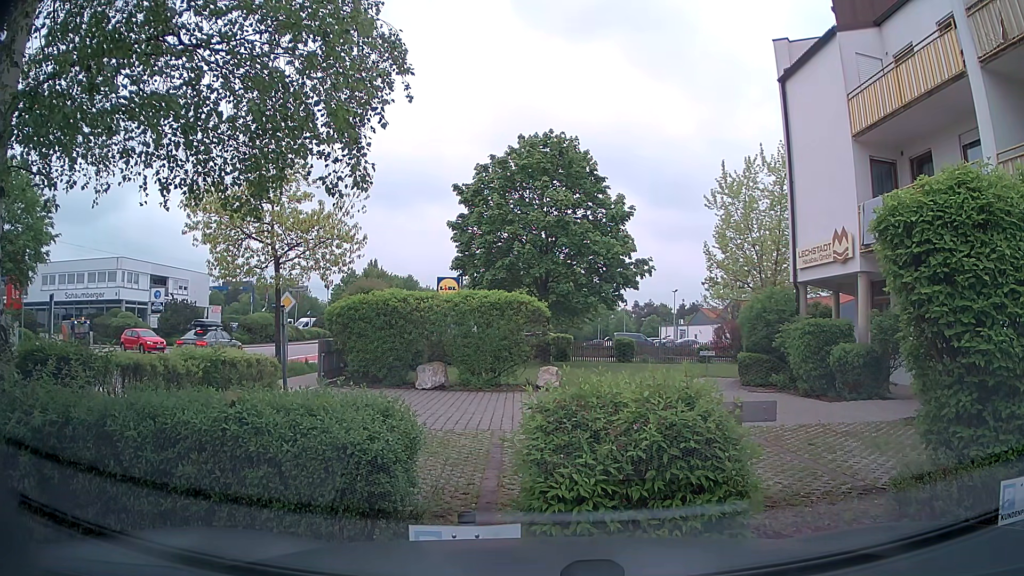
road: tertiary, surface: asphalt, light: Day
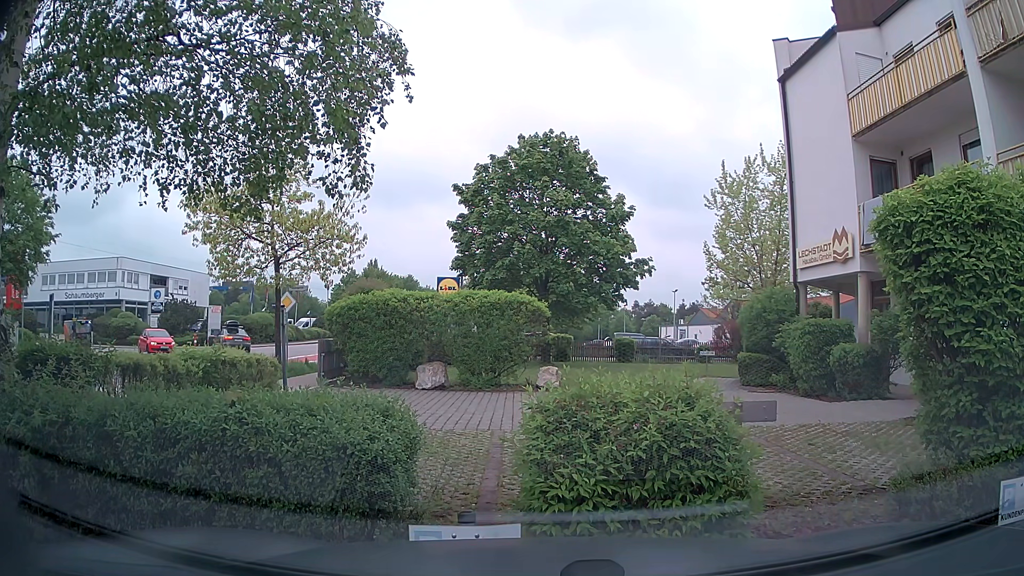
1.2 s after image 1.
(0.0, 0.0) m; 0°
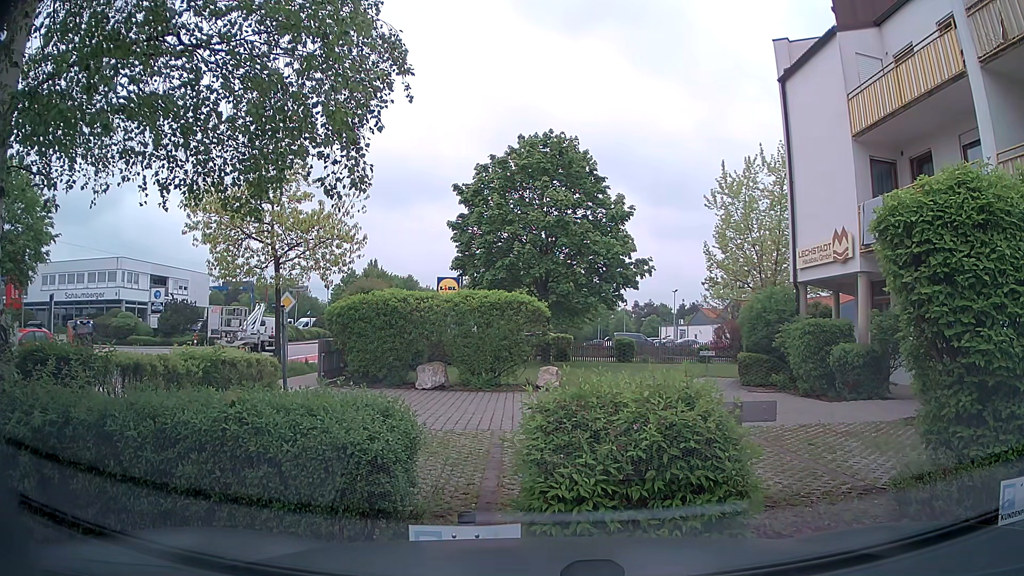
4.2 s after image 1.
(0.0, 0.0) m; 0°
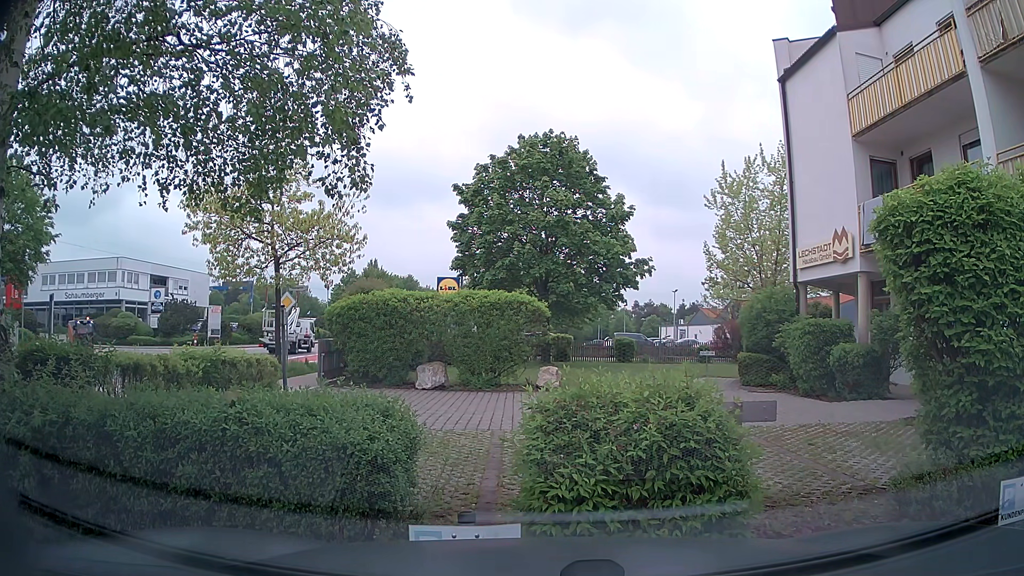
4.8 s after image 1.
(0.0, 0.0) m; 0°
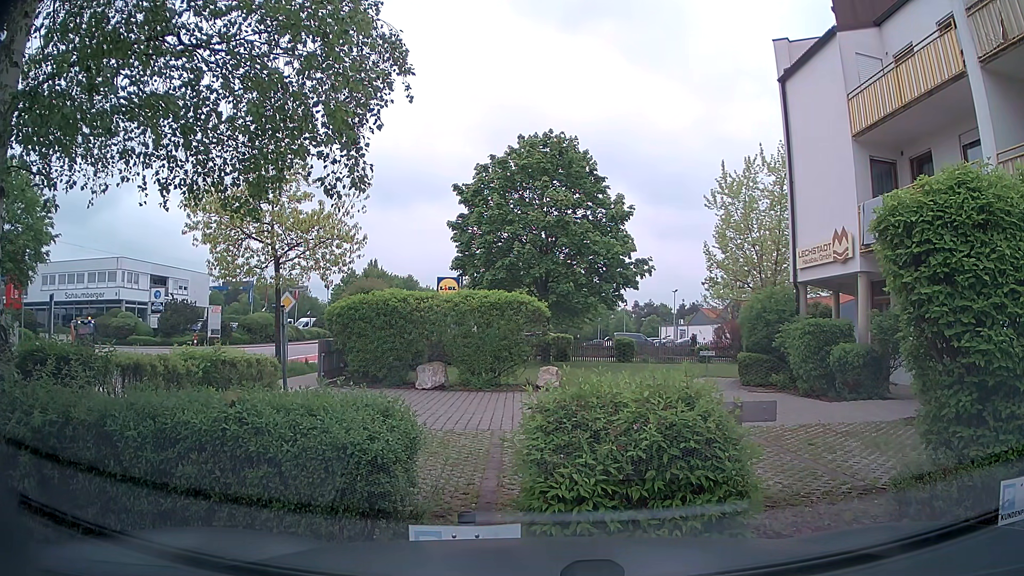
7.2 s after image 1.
(0.0, 0.0) m; 0°
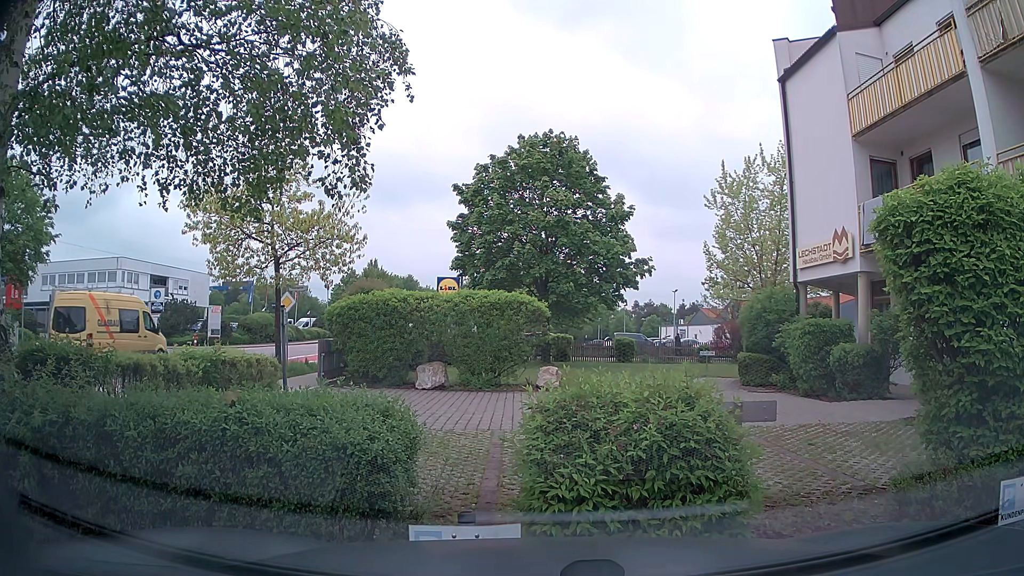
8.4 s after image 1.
(0.0, 0.0) m; 0°
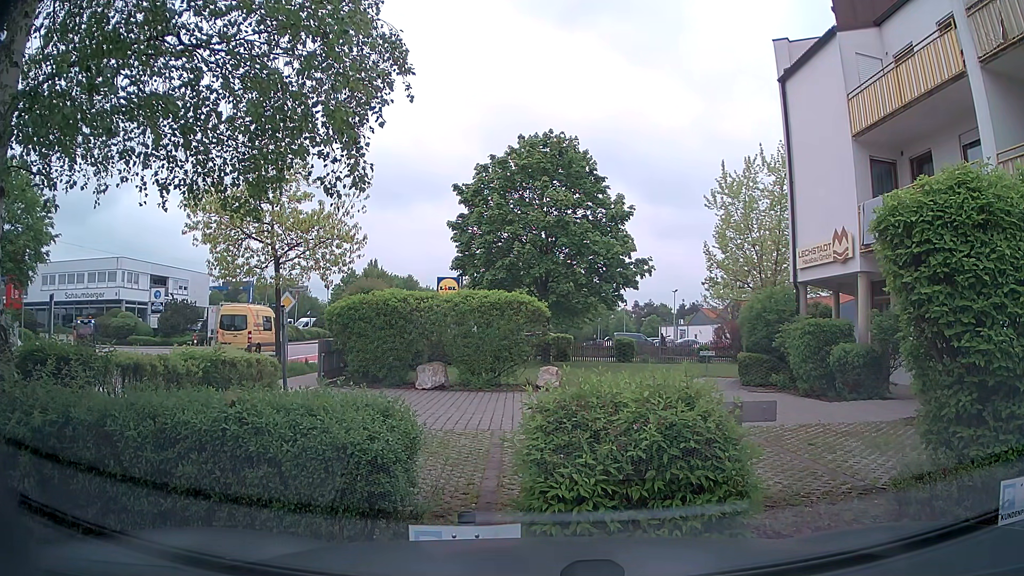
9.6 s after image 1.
(0.0, 0.0) m; 0°
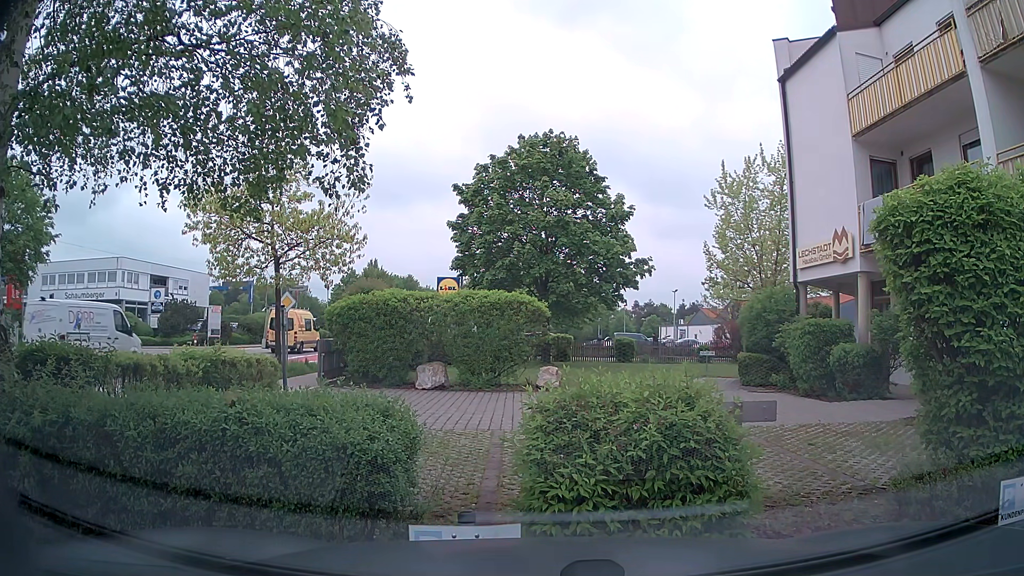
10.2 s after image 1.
(0.0, 0.0) m; 0°
